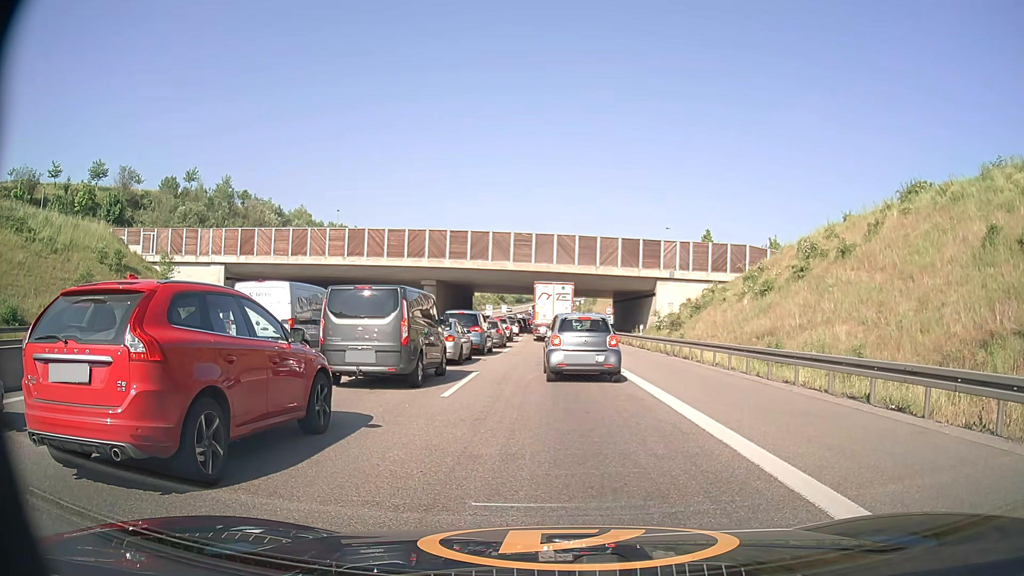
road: motorway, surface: asphalt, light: Day
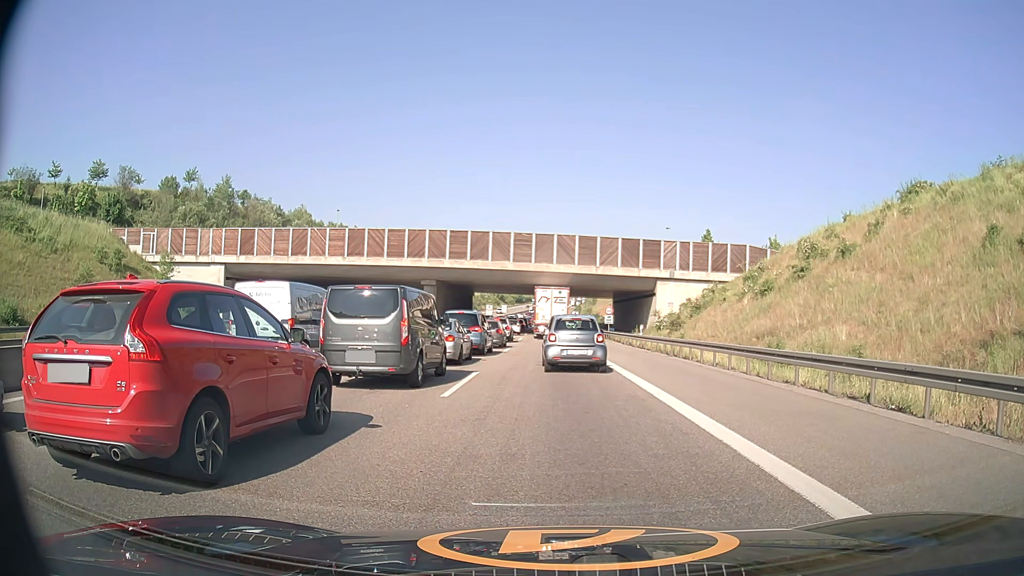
(0.0, +0.1) m; 0°
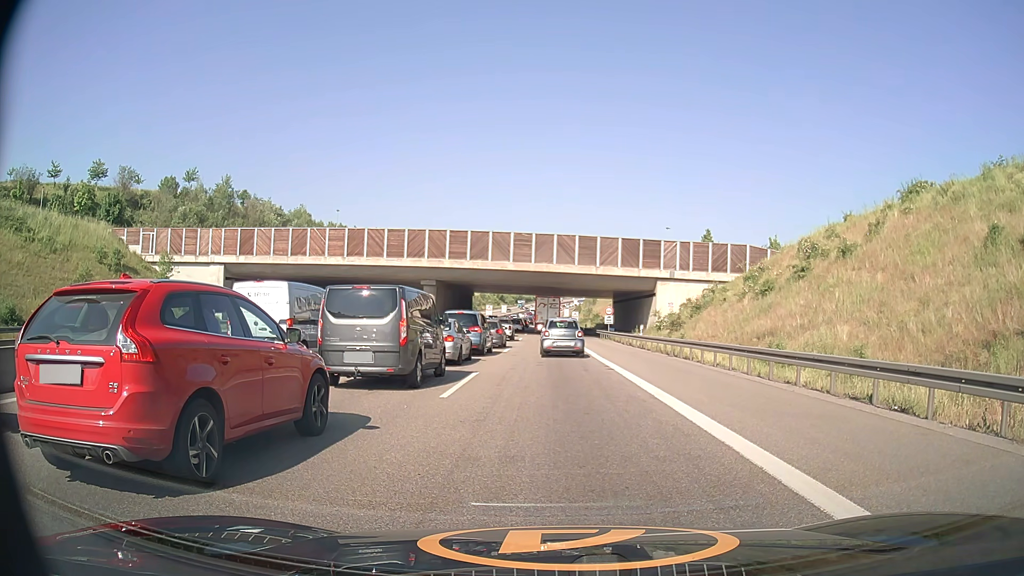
(0.0, +0.1) m; 0°
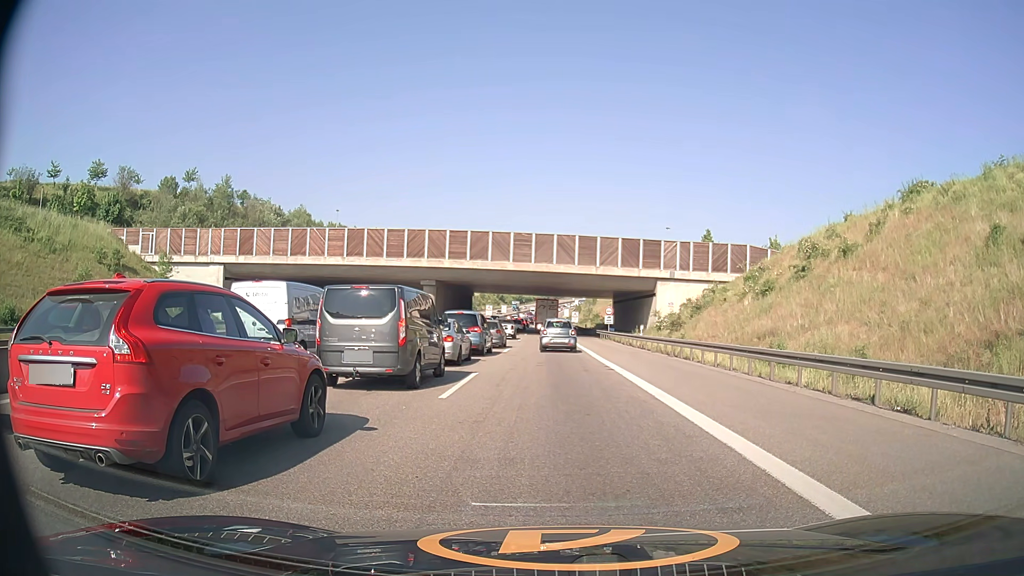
(0.0, +0.1) m; 0°
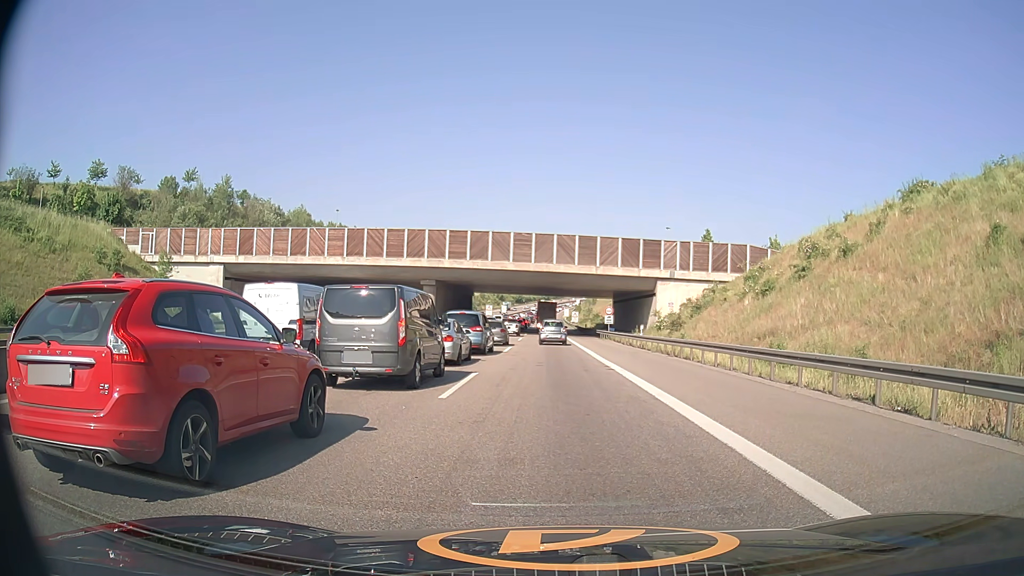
(0.0, +0.1) m; 0°
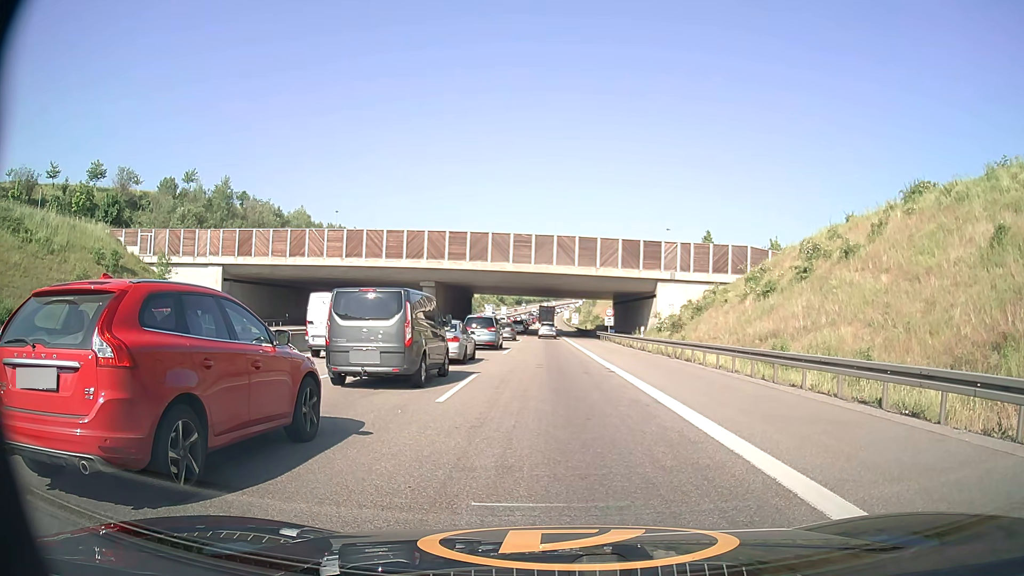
(0.0, +0.2) m; 0°
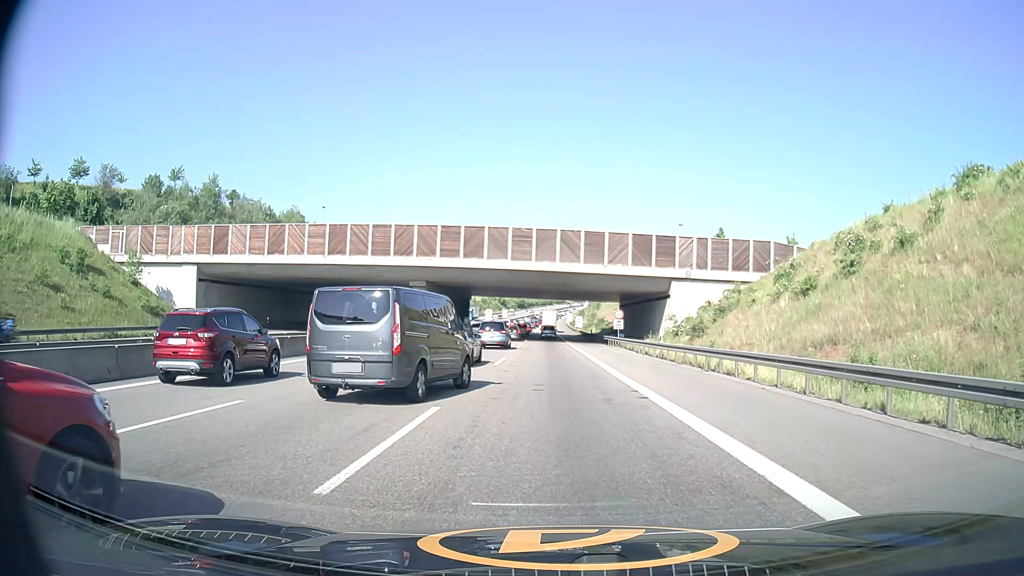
(0.0, +6.6) m; 0°
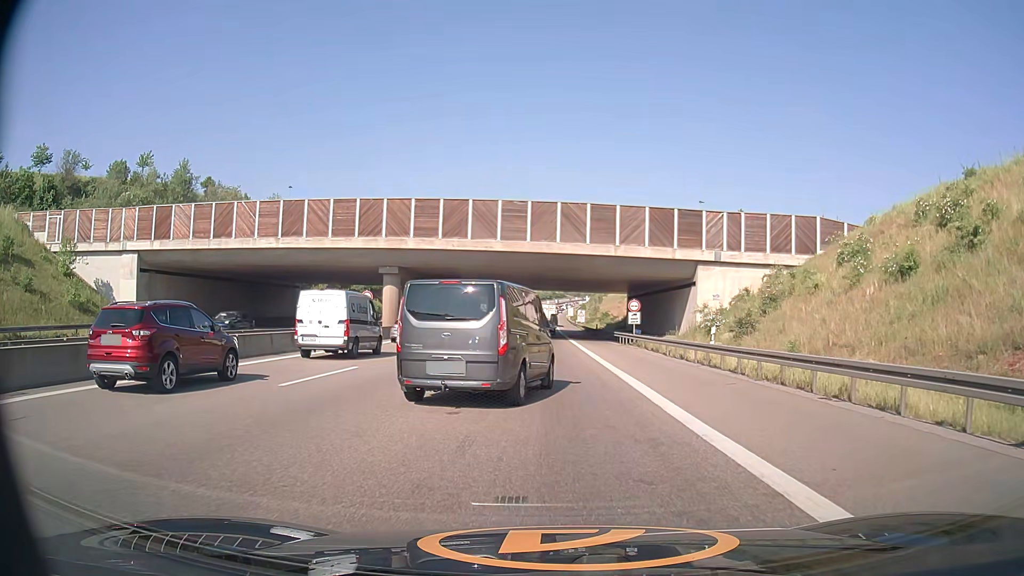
(0.0, +10.8) m; 0°
(0, +10) (0, +20) (0, +30) (0, +40) (0, +50) (-1, +60) (0, +70) (0, +80) (0, +90) (0, +100) m
